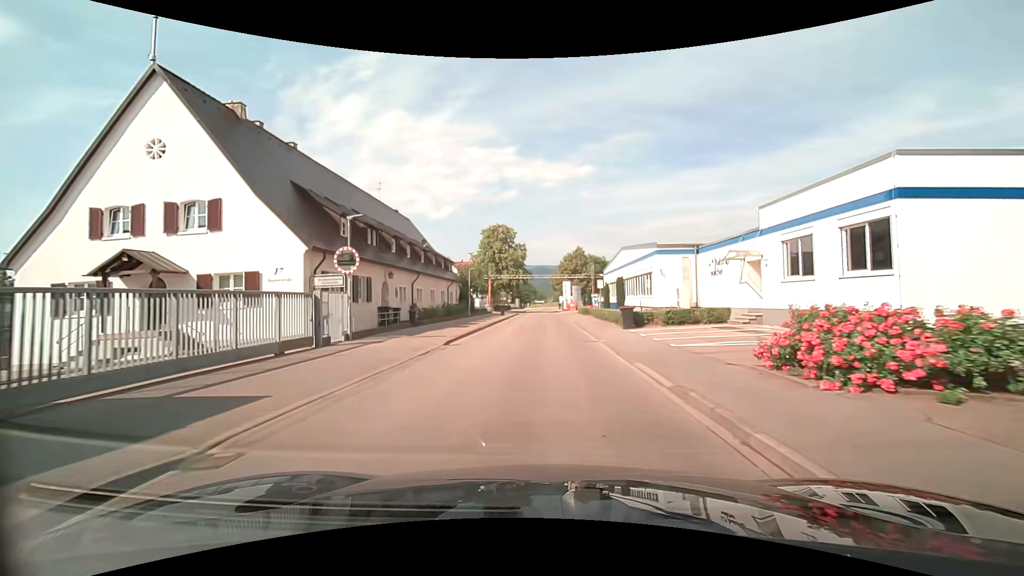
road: tertiary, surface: asphalt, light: Day
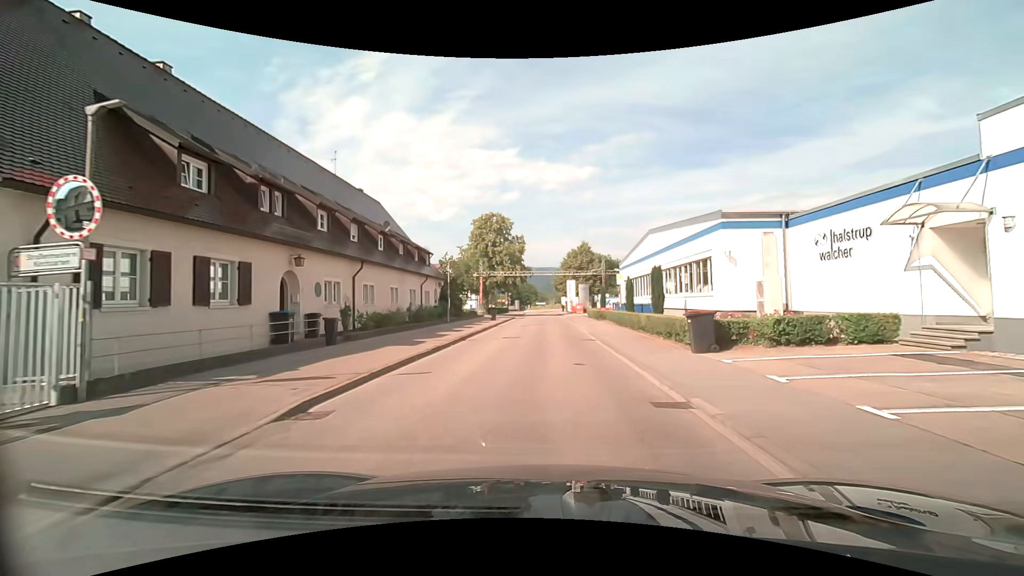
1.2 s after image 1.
(-0.1, +10.9) m; -1°
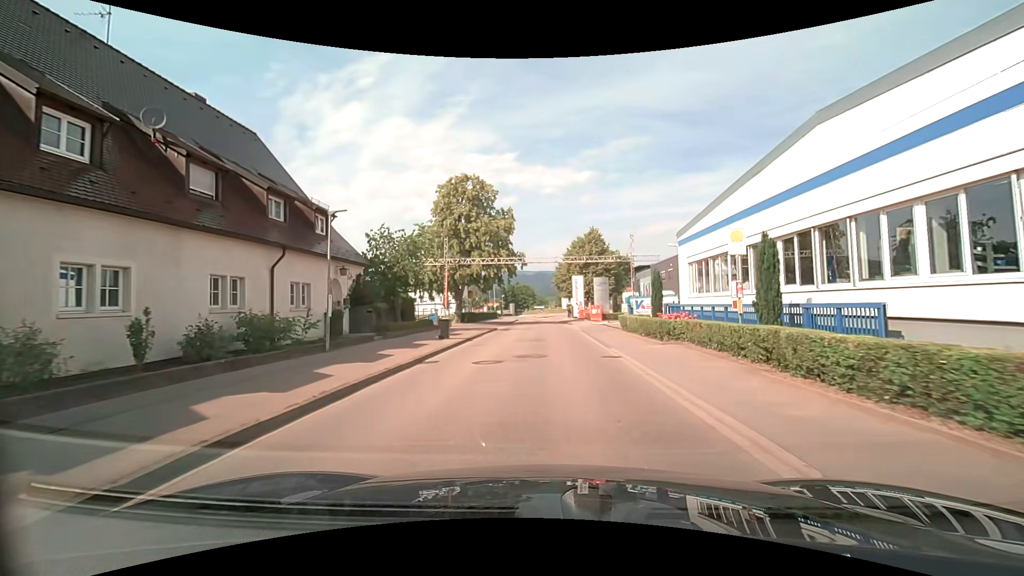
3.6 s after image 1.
(+0.1, +20.2) m; +1°
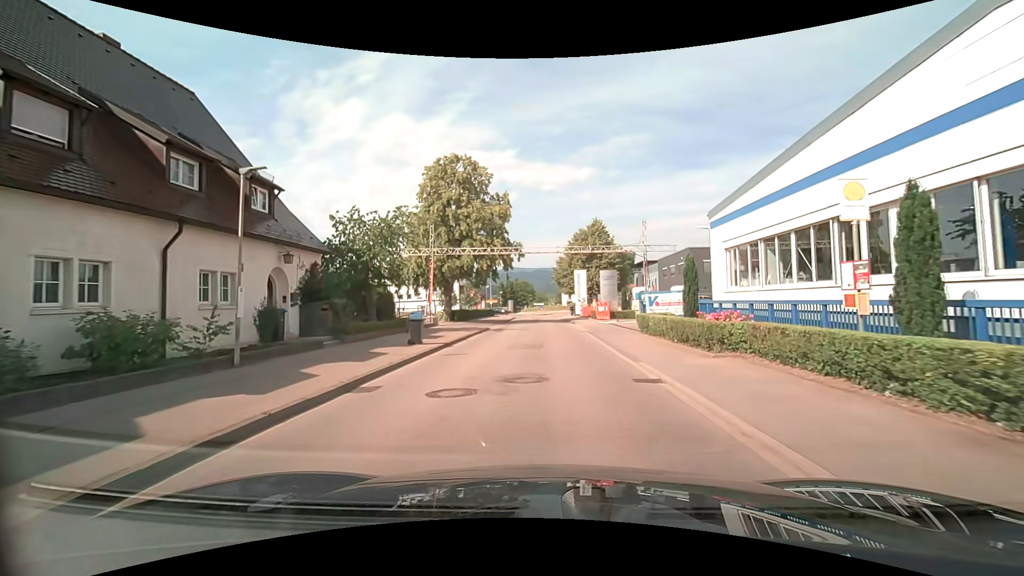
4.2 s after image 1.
(0.0, +4.9) m; 0°
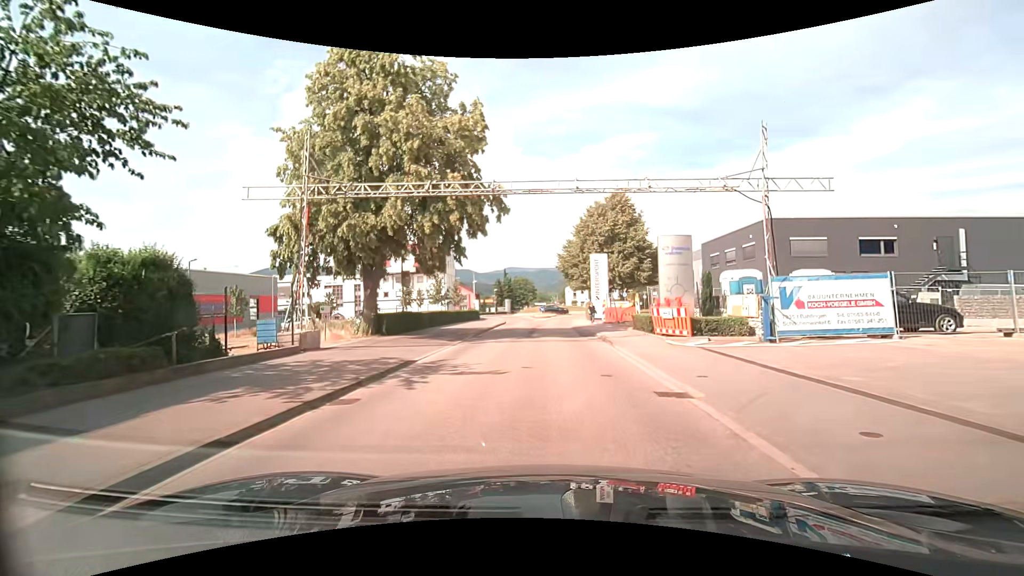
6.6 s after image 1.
(0.0, +18.2) m; 0°
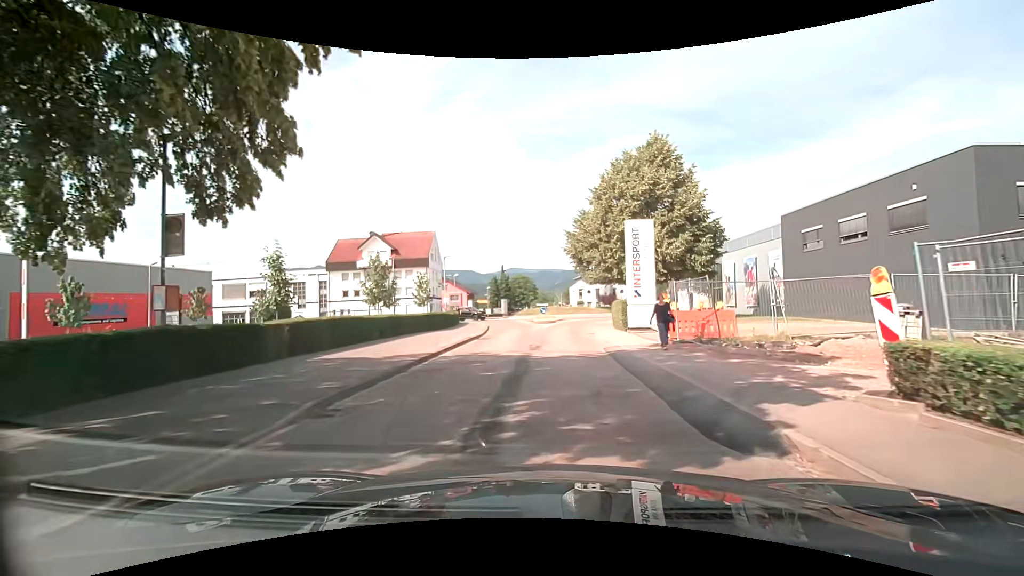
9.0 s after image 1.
(0.0, +16.4) m; 0°
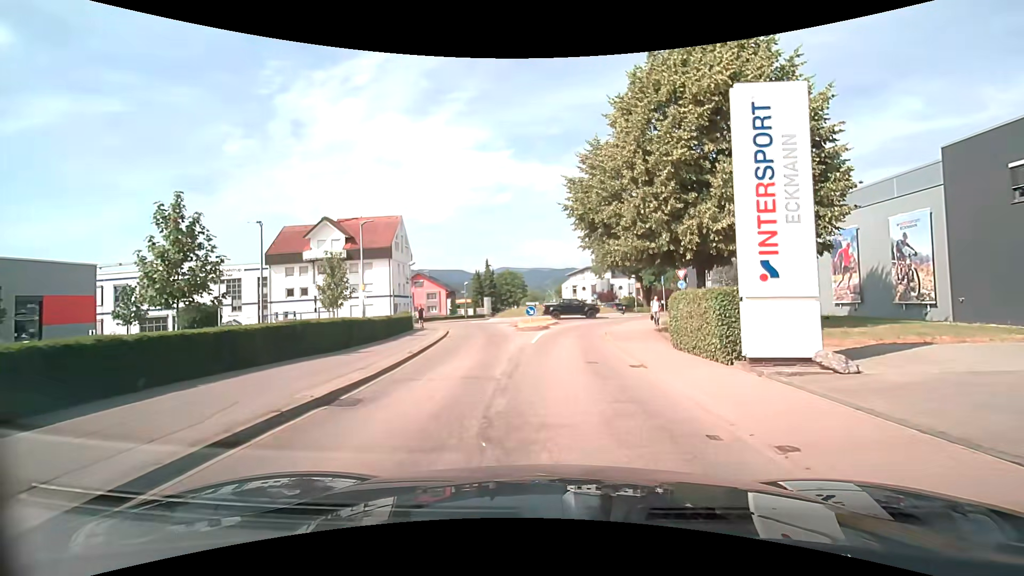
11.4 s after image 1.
(+0.1, +14.7) m; +1°
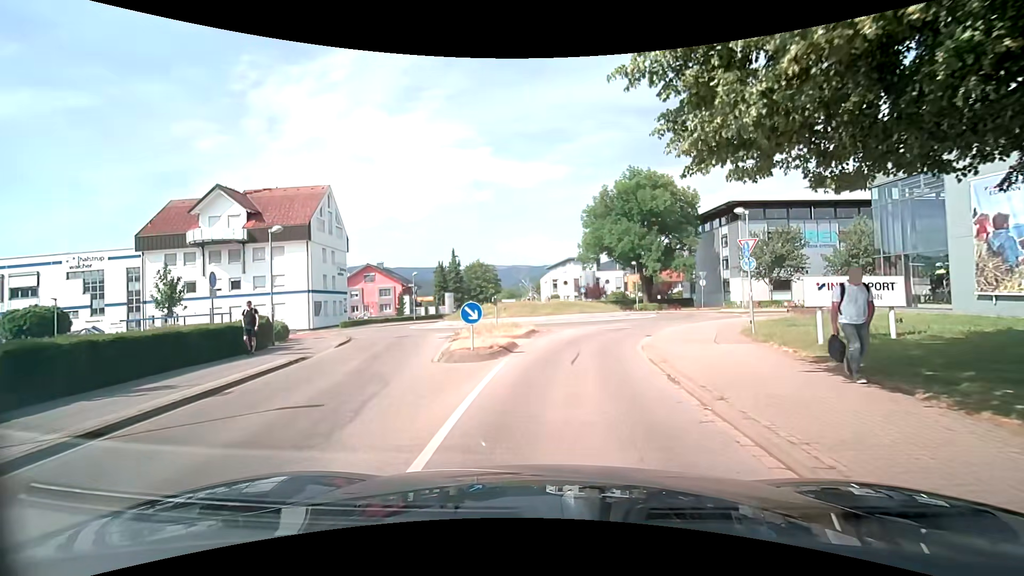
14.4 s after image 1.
(+0.3, +16.8) m; +2°
(0, +10) (+1, +20) (+5, +29) (+10, +38) (+10, +48) (+4, +56) (-1, +65) (-3, +74) (-4, +84) (-5, +94) m
